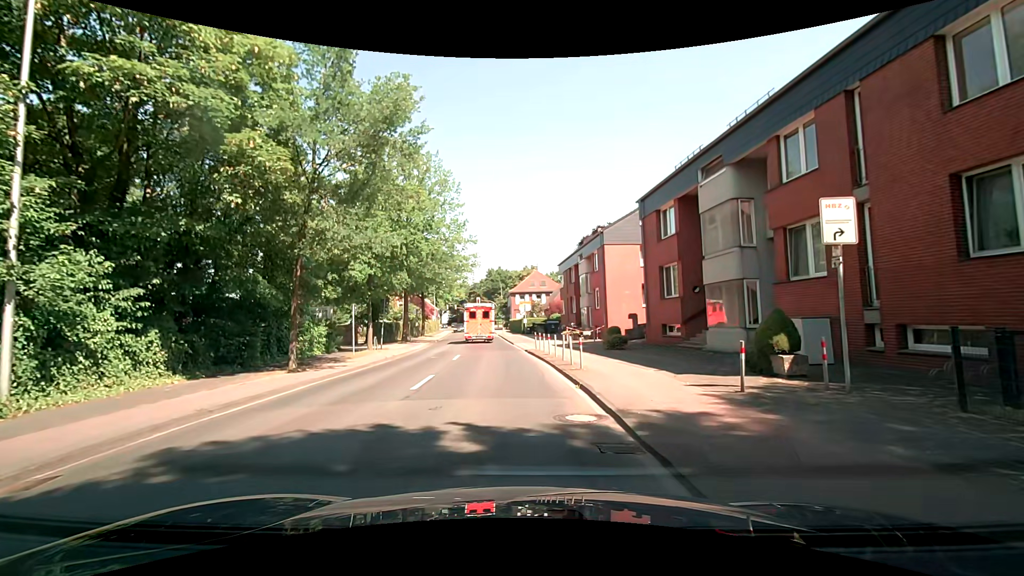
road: tertiary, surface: asphalt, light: Day
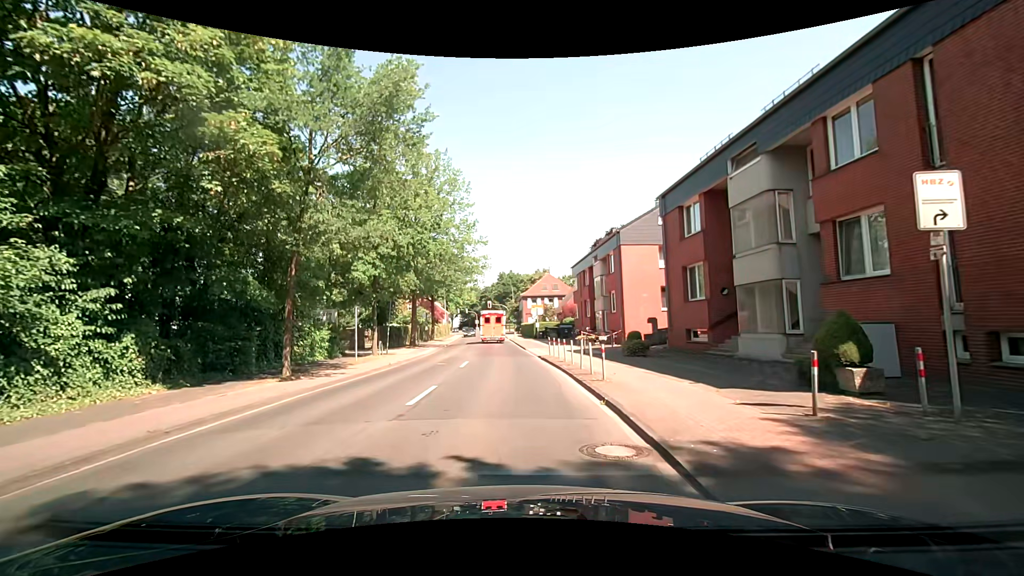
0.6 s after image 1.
(0.0, +1.7) m; -1°
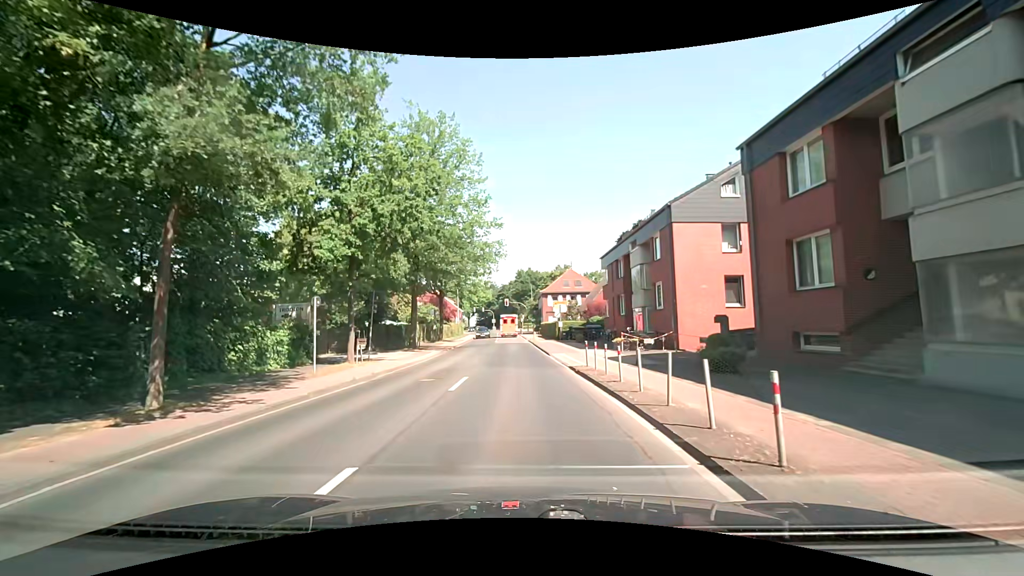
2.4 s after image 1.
(-0.2, +7.5) m; -3°
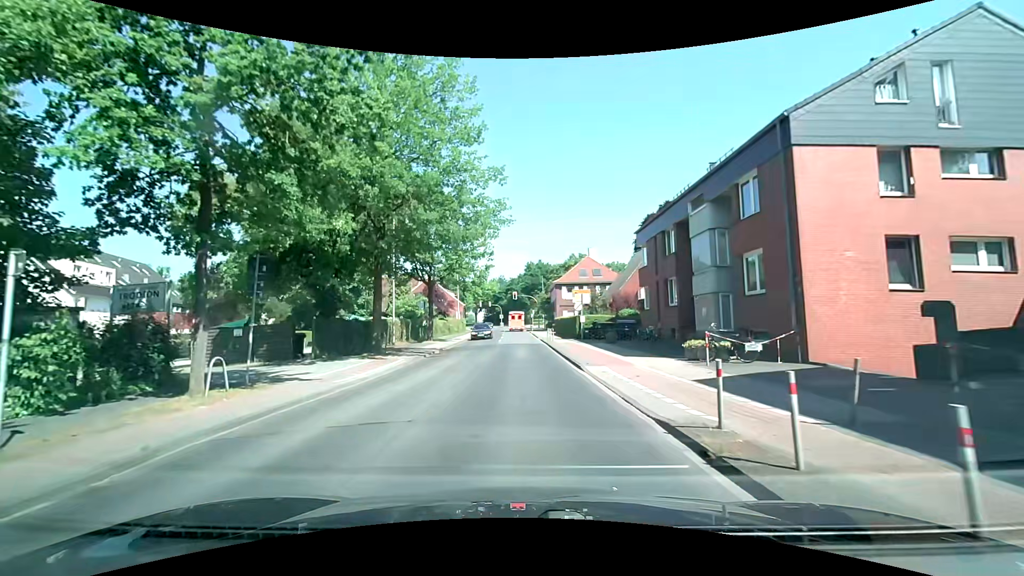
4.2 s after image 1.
(+0.1, +11.0) m; 0°
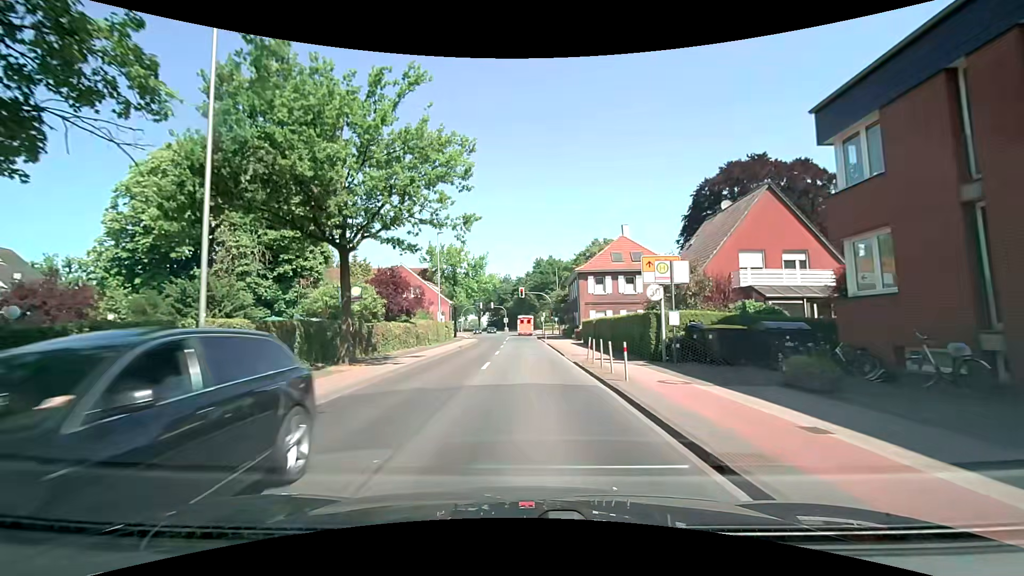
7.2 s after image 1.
(-0.3, +21.1) m; -1°
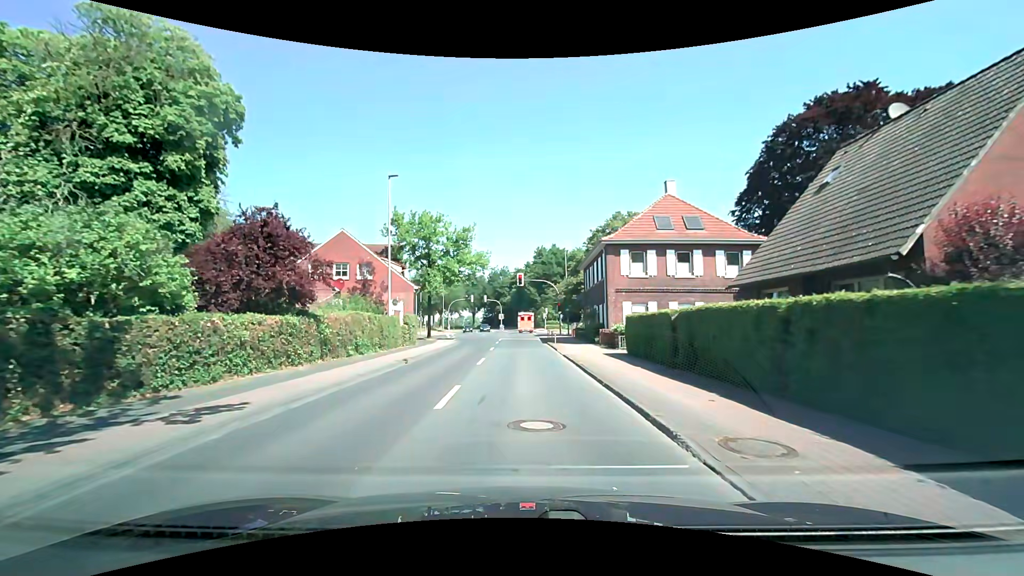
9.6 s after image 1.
(0.0, +17.2) m; 0°
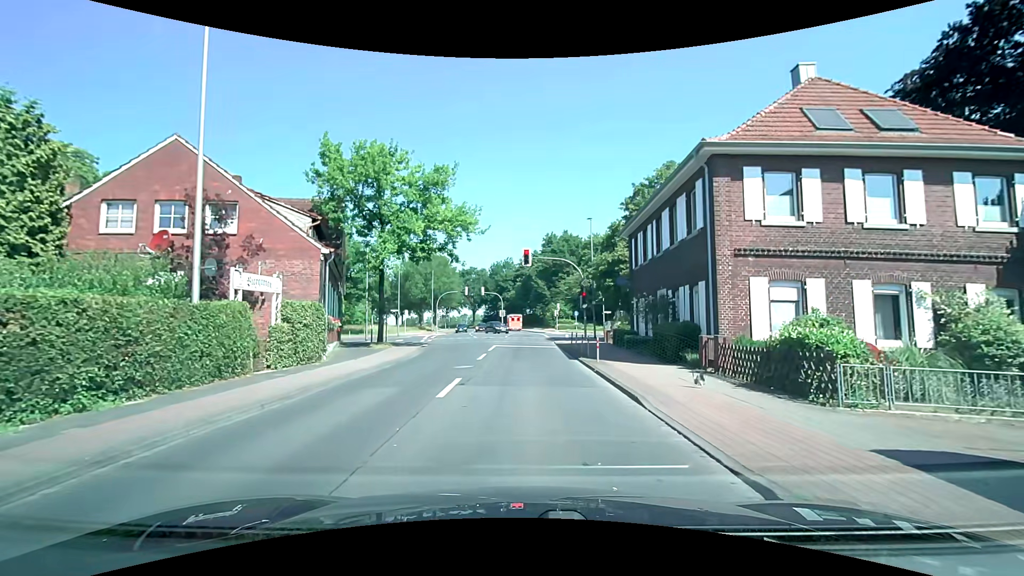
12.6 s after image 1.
(-0.2, +17.6) m; 0°
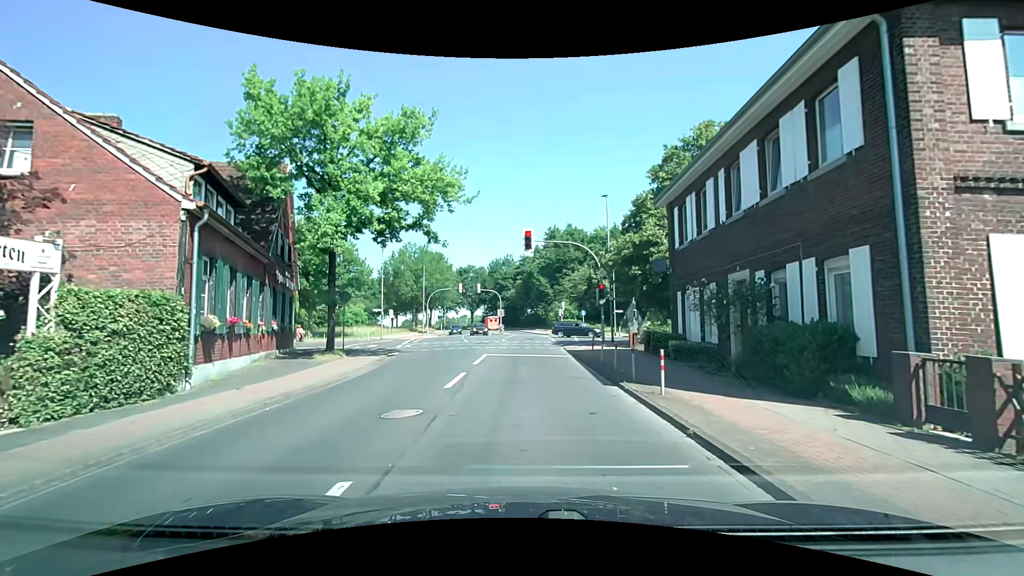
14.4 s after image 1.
(-0.1, +7.8) m; 0°
